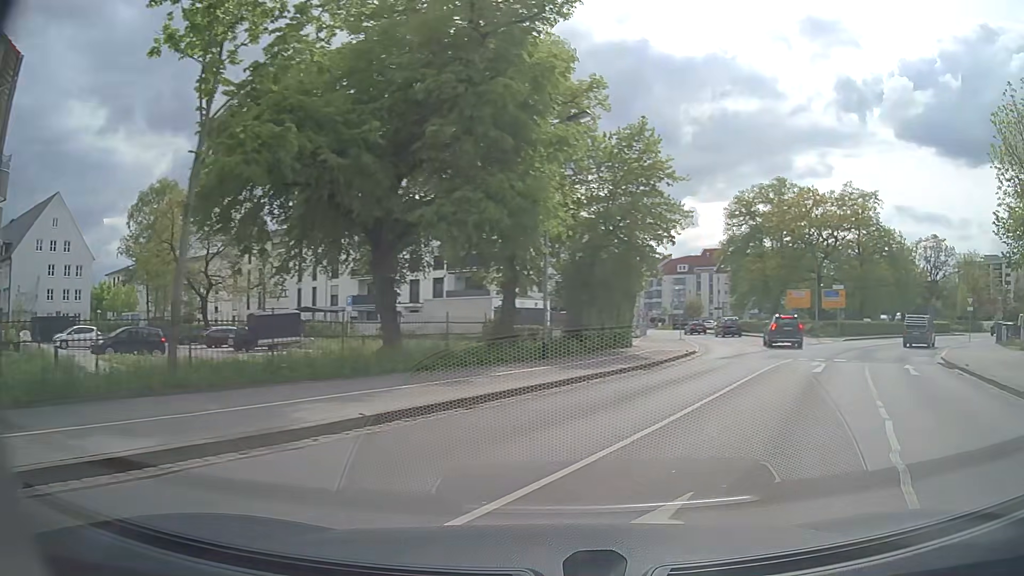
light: Day
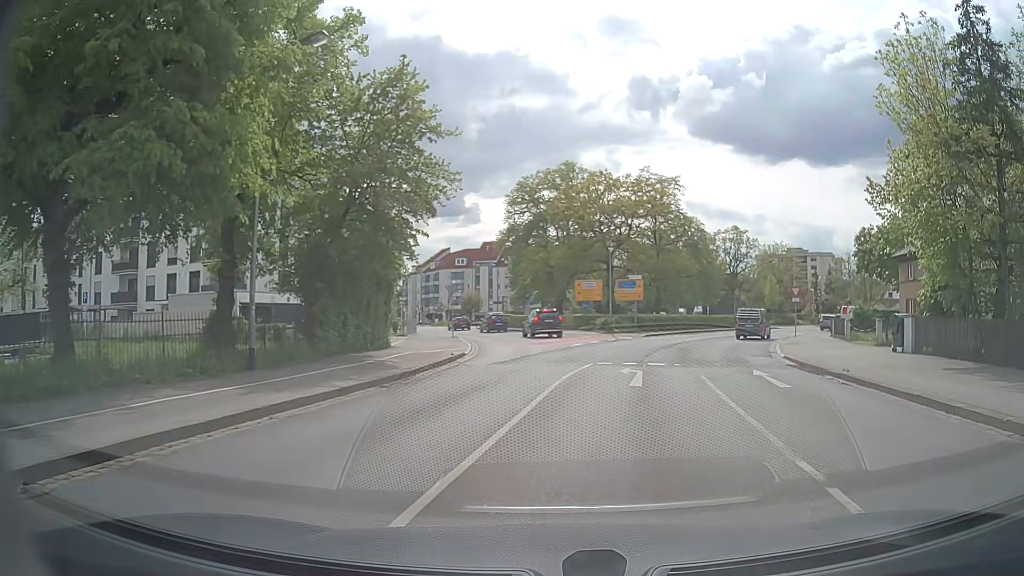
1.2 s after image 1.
(+1.1, +6.3) m; +18°
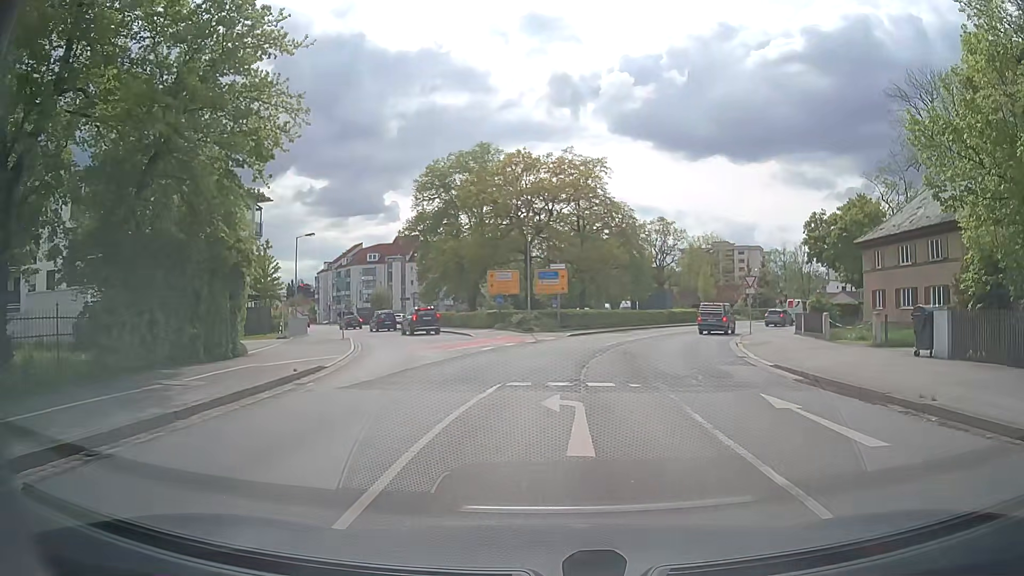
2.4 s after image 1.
(+0.5, +7.3) m; +7°
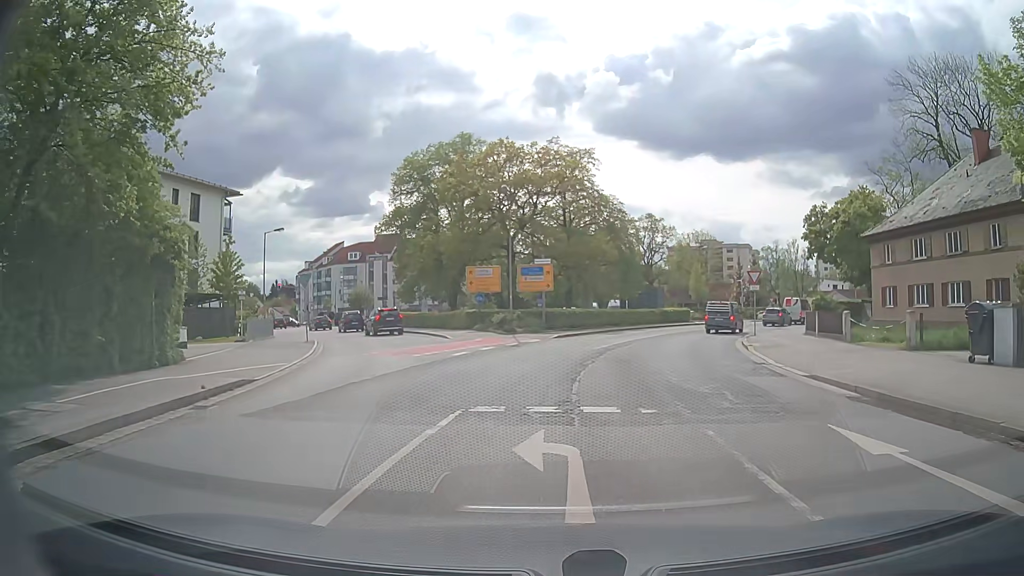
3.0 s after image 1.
(0.0, +3.6) m; +1°
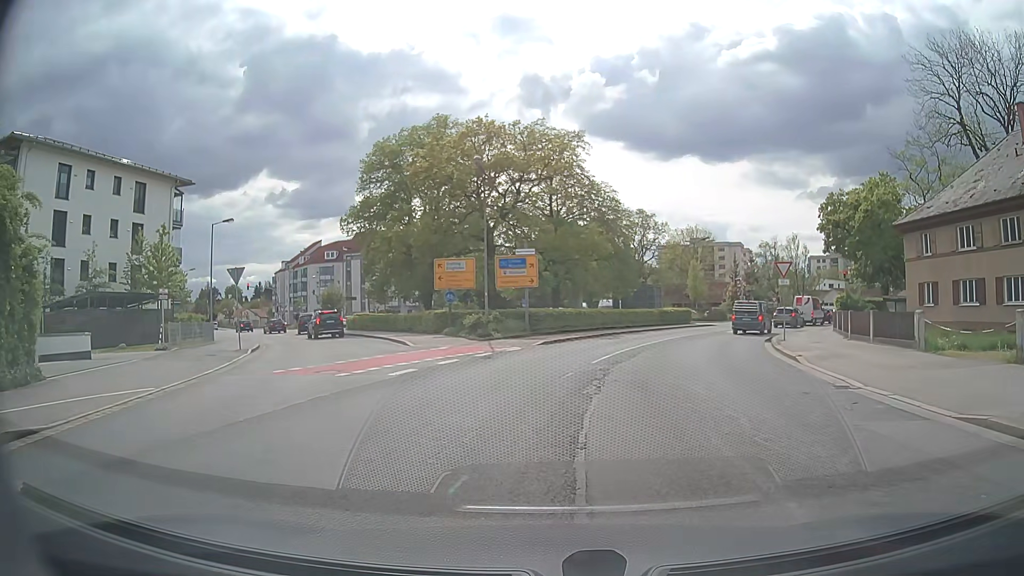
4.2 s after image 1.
(+0.1, +6.4) m; +1°
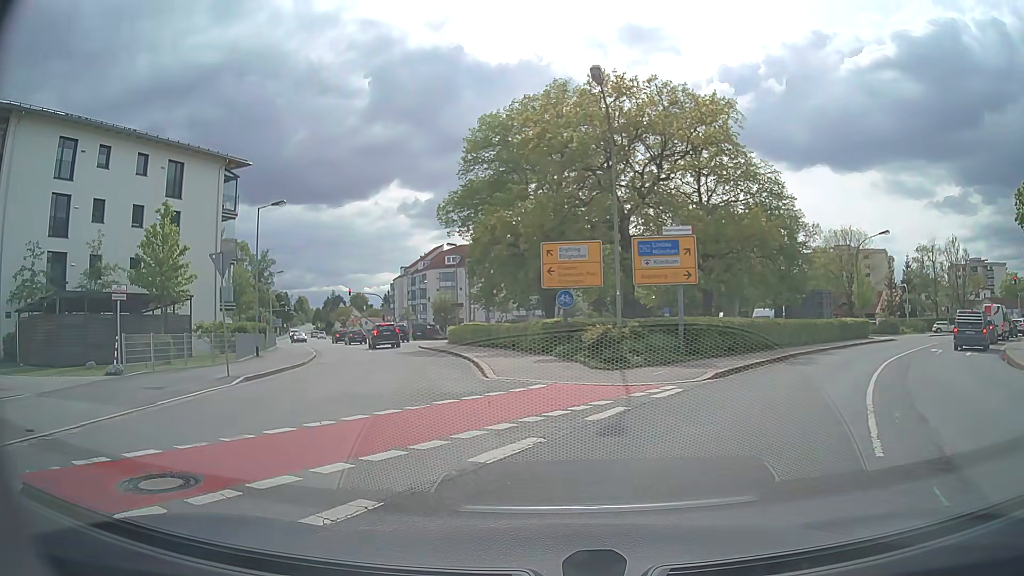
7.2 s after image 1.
(-0.4, +11.1) m; -12°
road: secondary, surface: asphalt
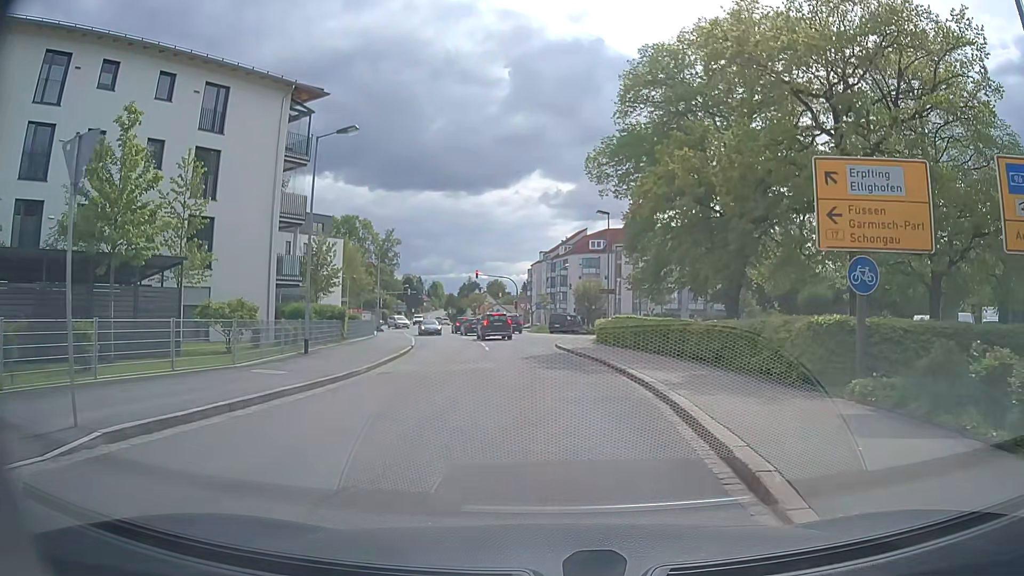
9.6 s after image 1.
(-1.8, +12.3) m; -12°
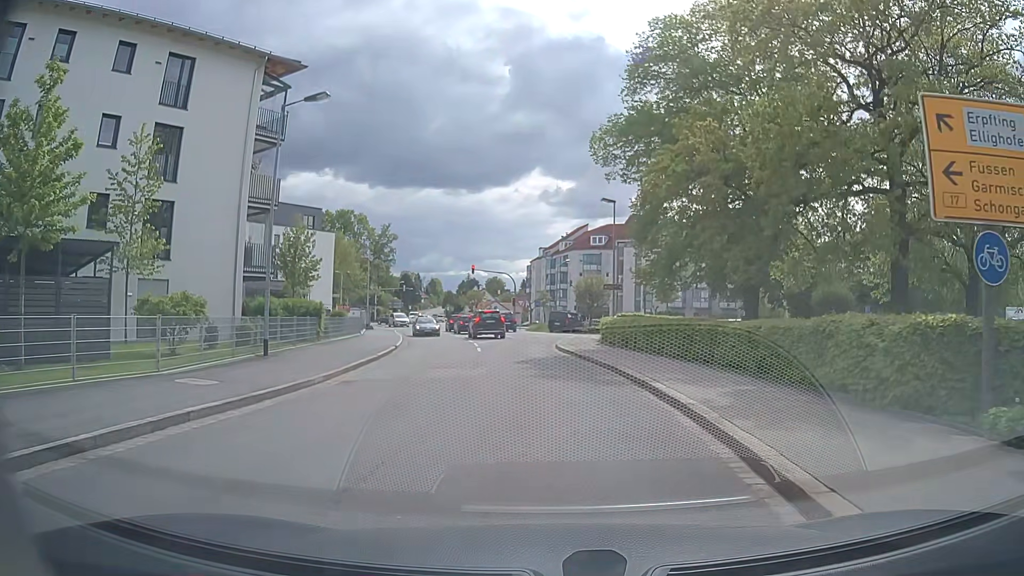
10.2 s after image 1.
(0.0, +3.6) m; +1°
